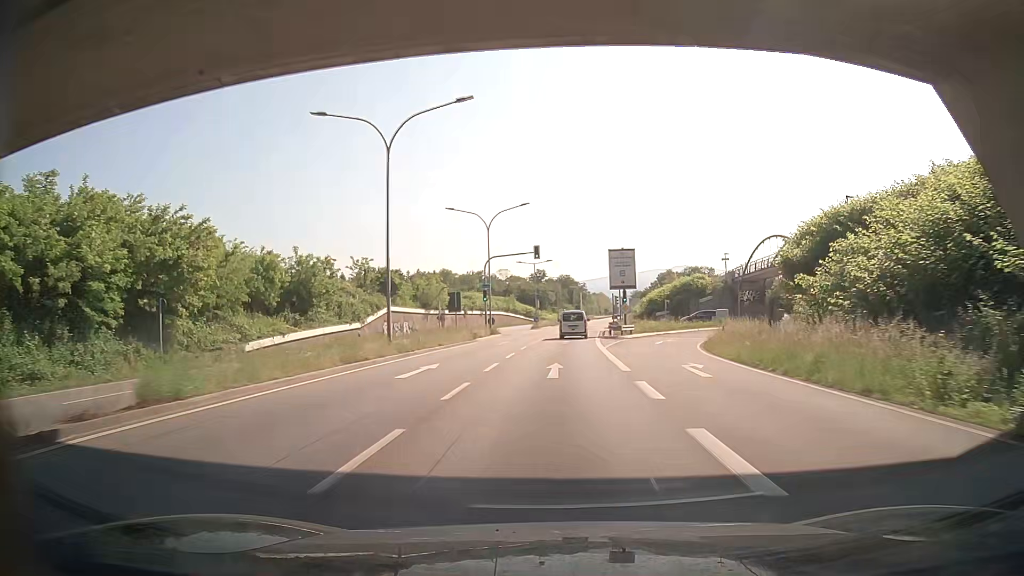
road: trunk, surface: asphalt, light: Day
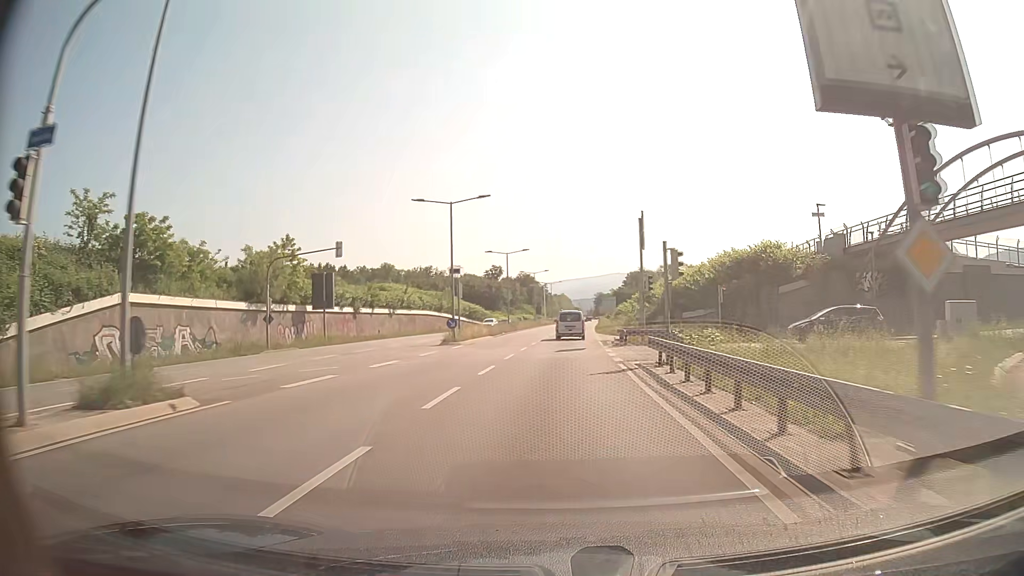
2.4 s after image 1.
(+1.2, +42.4) m; +3°
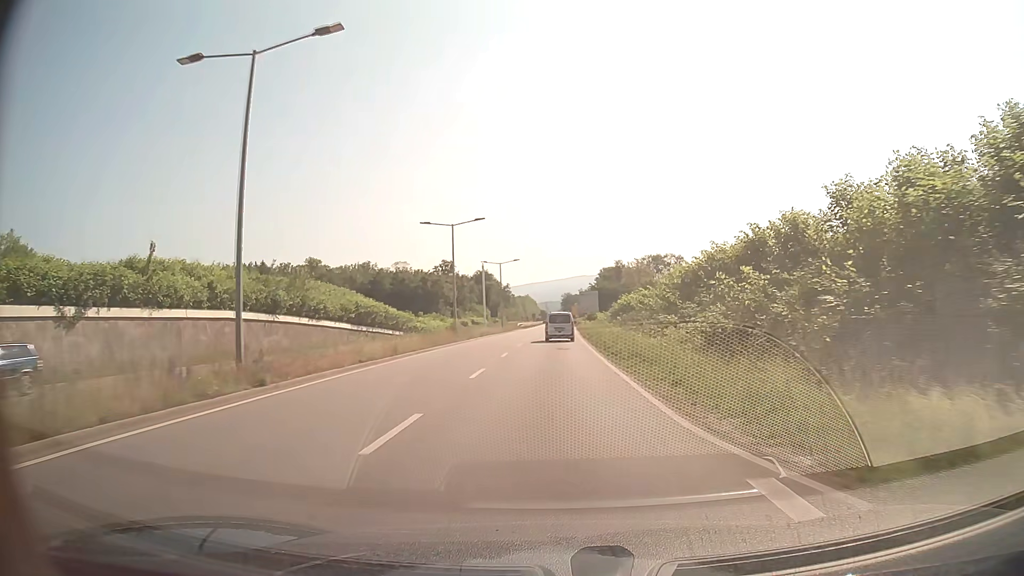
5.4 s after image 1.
(+1.7, +51.1) m; +3°
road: primary
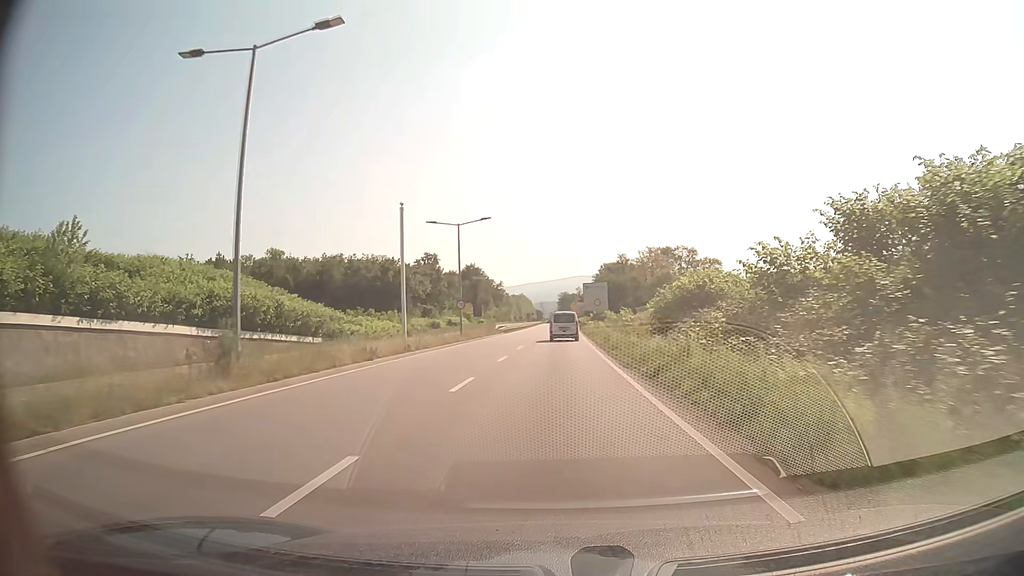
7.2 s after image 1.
(+0.1, +30.4) m; 0°
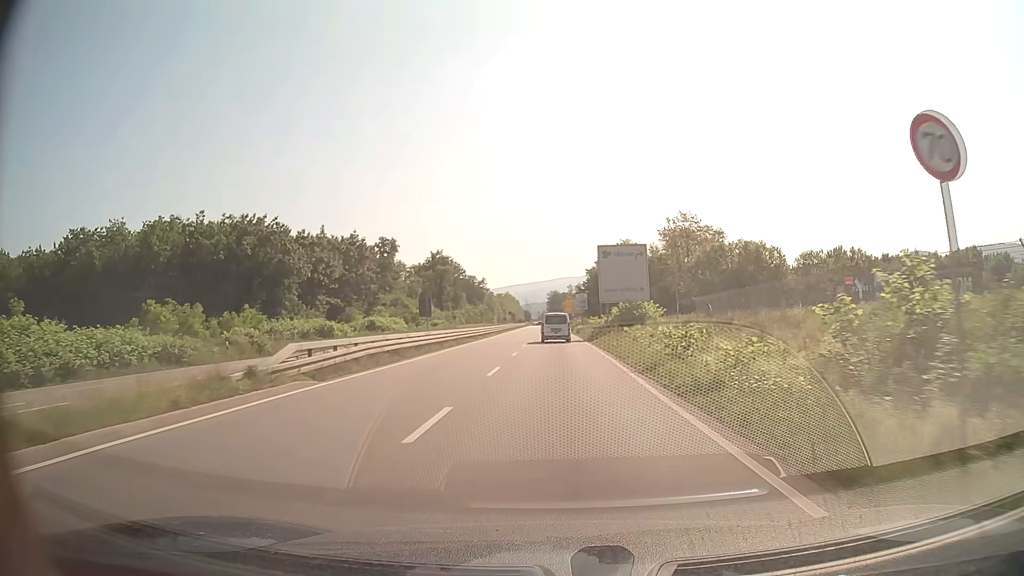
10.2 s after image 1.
(+0.5, +50.2) m; +1°
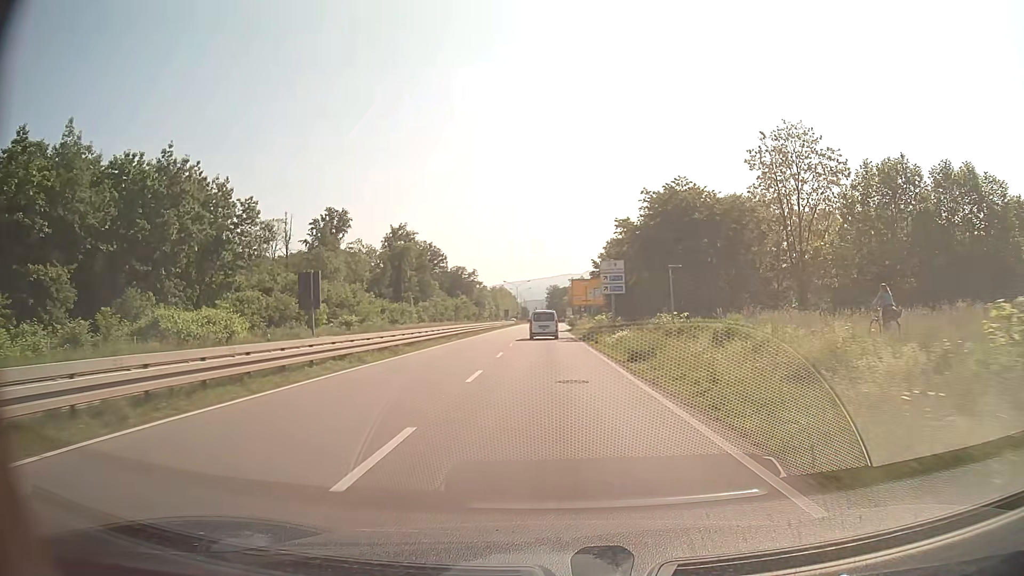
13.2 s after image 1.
(+0.1, +47.0) m; 0°
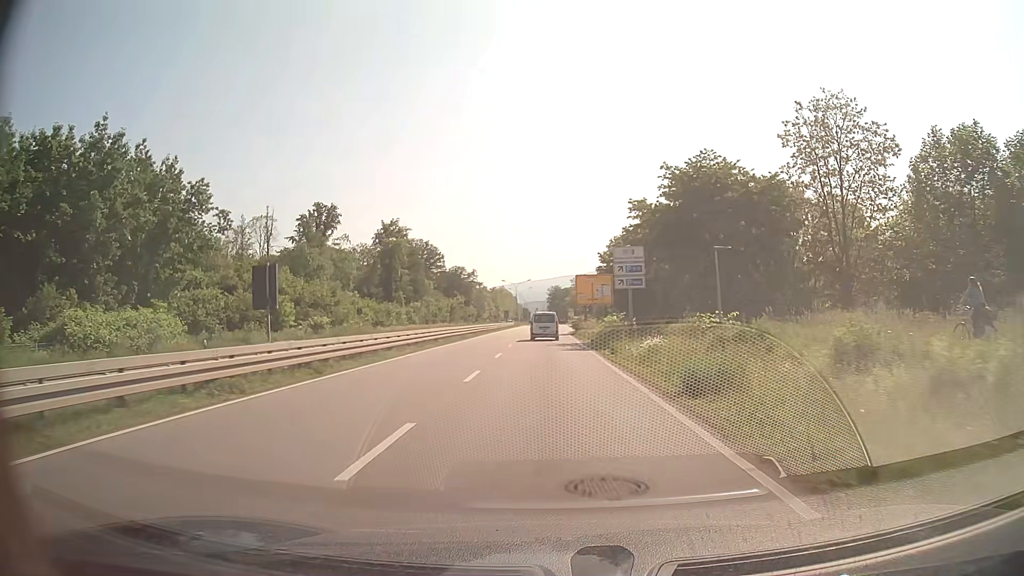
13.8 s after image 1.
(0.0, +8.6) m; 0°
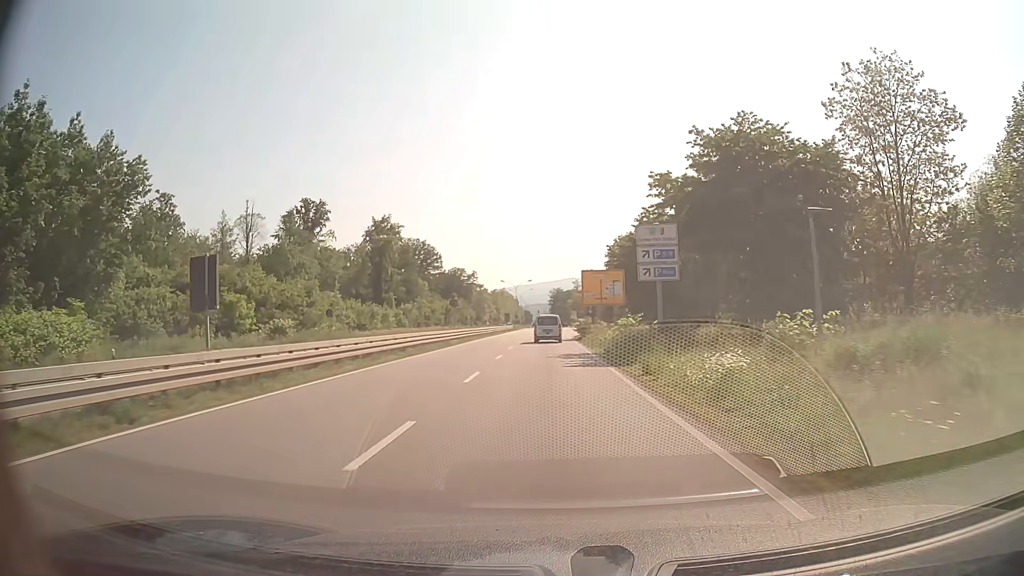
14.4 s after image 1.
(0.0, +8.5) m; 0°
(0, +10) (0, +20) (0, +30) (0, +40) (0, +50) (0, +60) (0, +70) (0, +80) (0, +90) (0, +100) m
